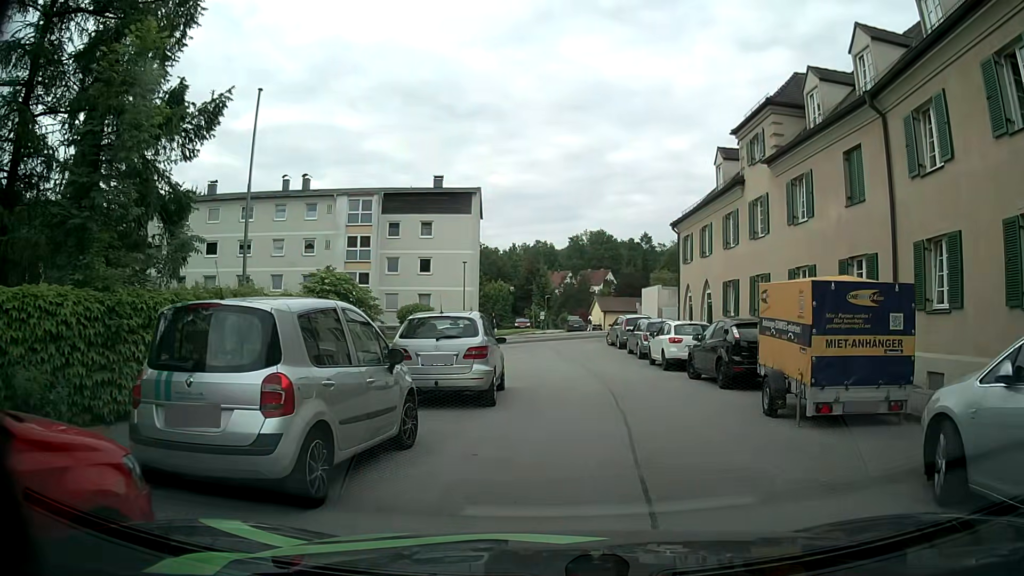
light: Day
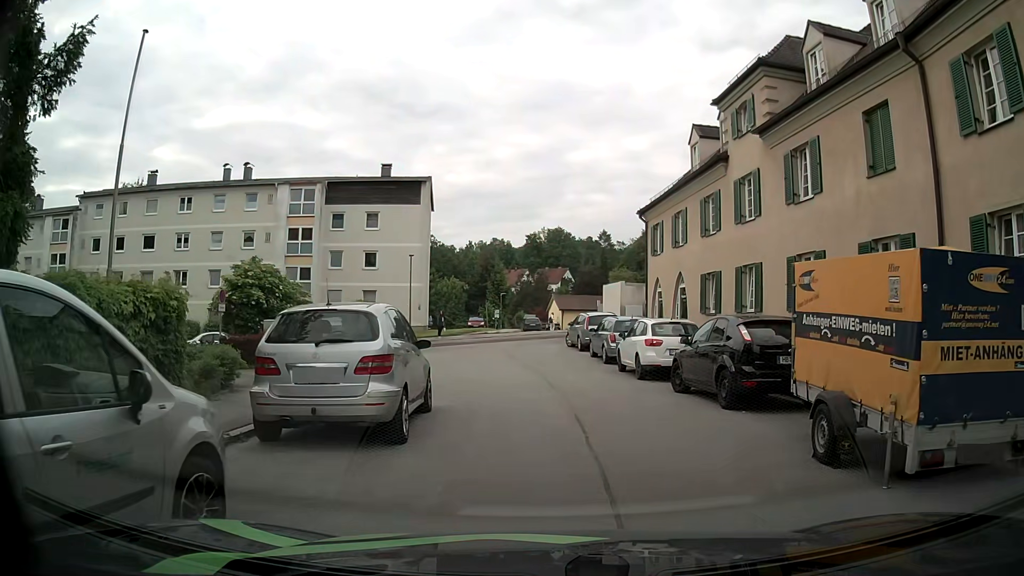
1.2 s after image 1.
(+0.1, +3.8) m; +2°
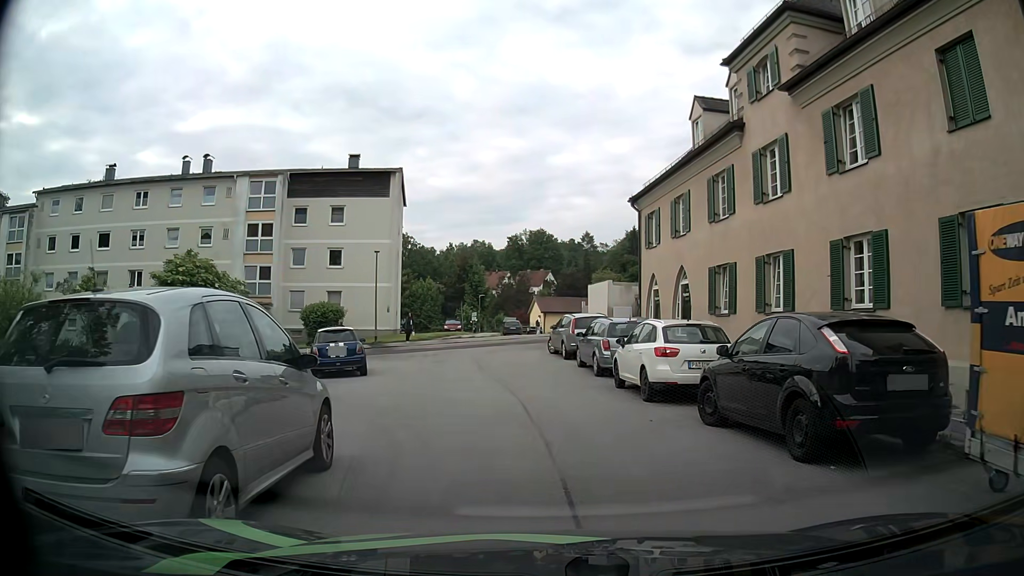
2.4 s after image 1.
(+0.1, +4.1) m; +2°
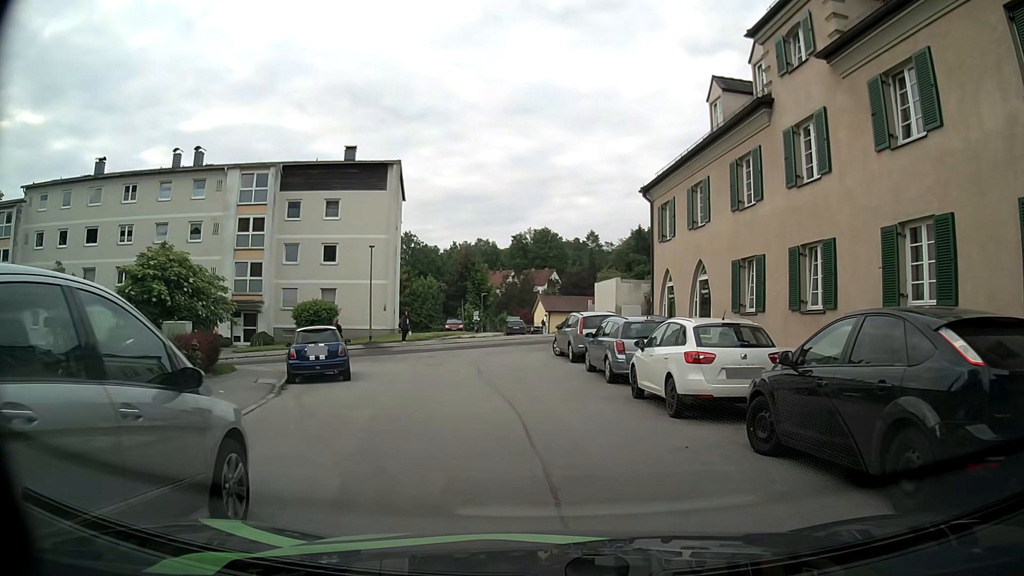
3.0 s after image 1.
(0.0, +2.1) m; -1°
